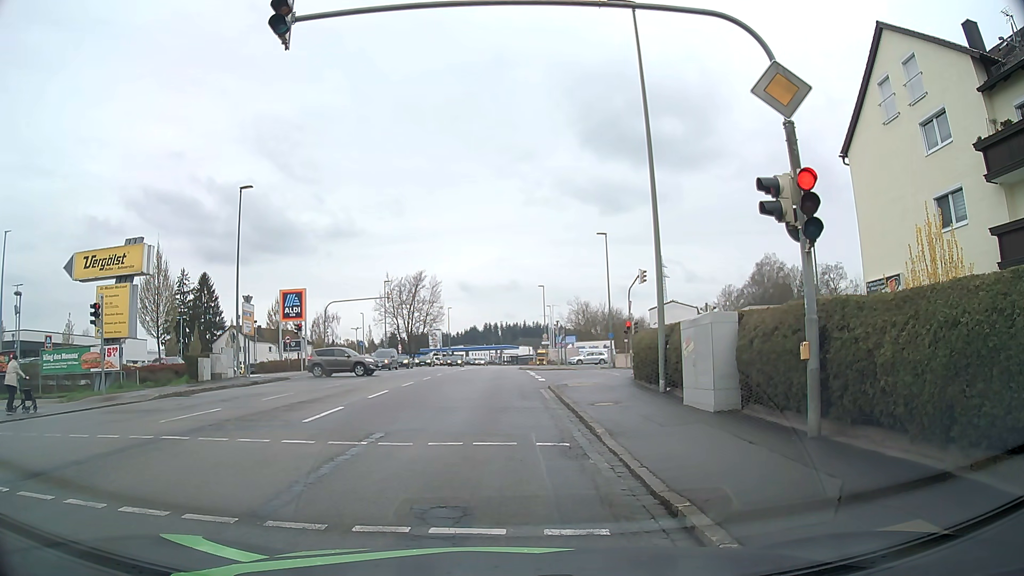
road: tertiary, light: Day
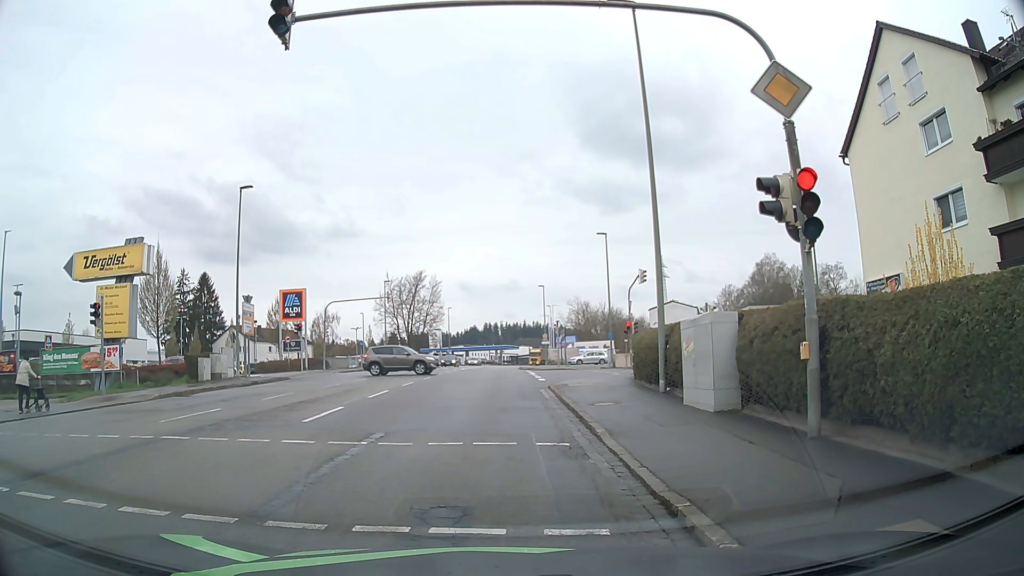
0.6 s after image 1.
(0.0, 0.0) m; 0°
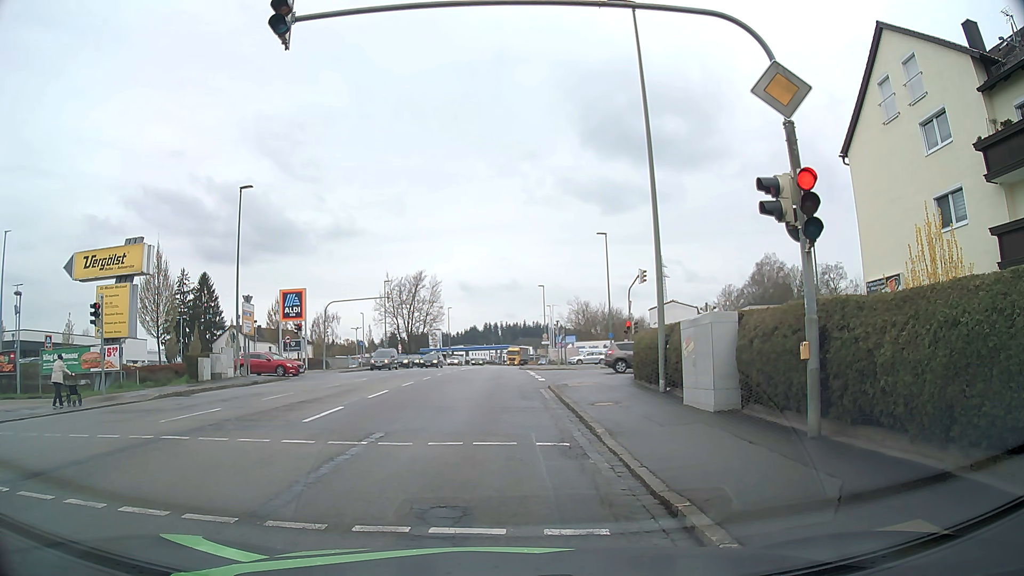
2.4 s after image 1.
(0.0, 0.0) m; 0°
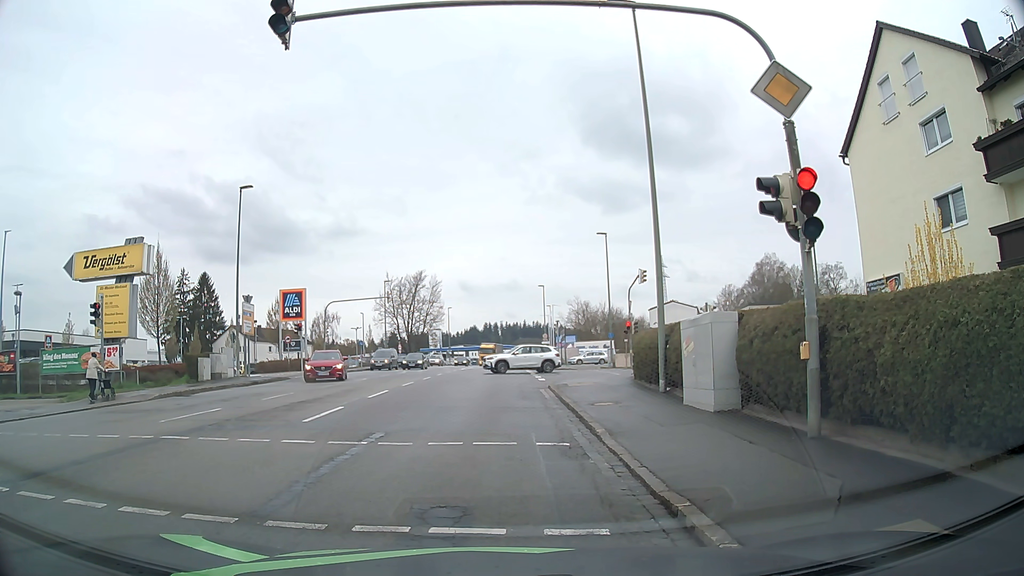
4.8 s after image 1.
(0.0, 0.0) m; 0°
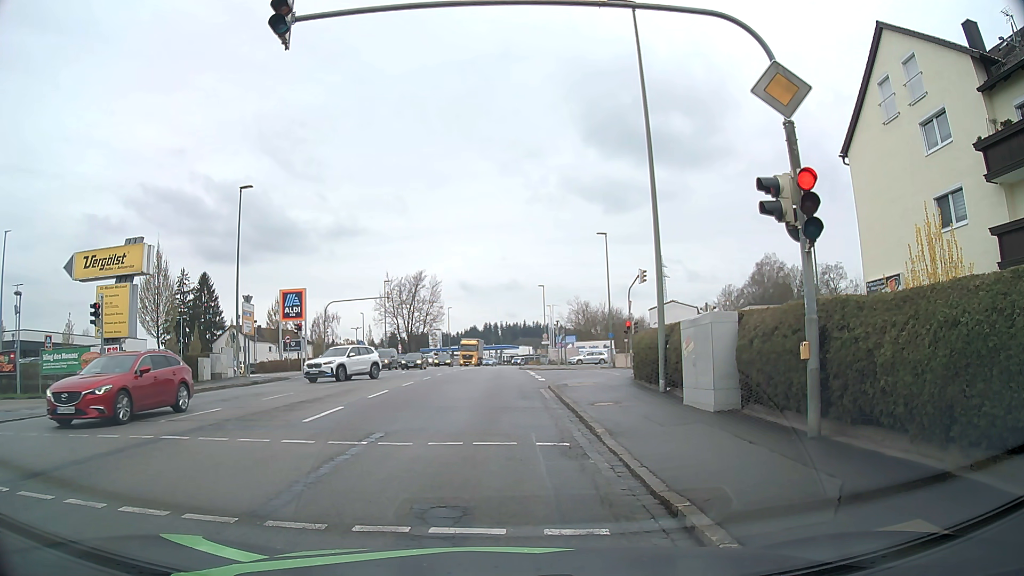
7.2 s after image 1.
(0.0, 0.0) m; 0°
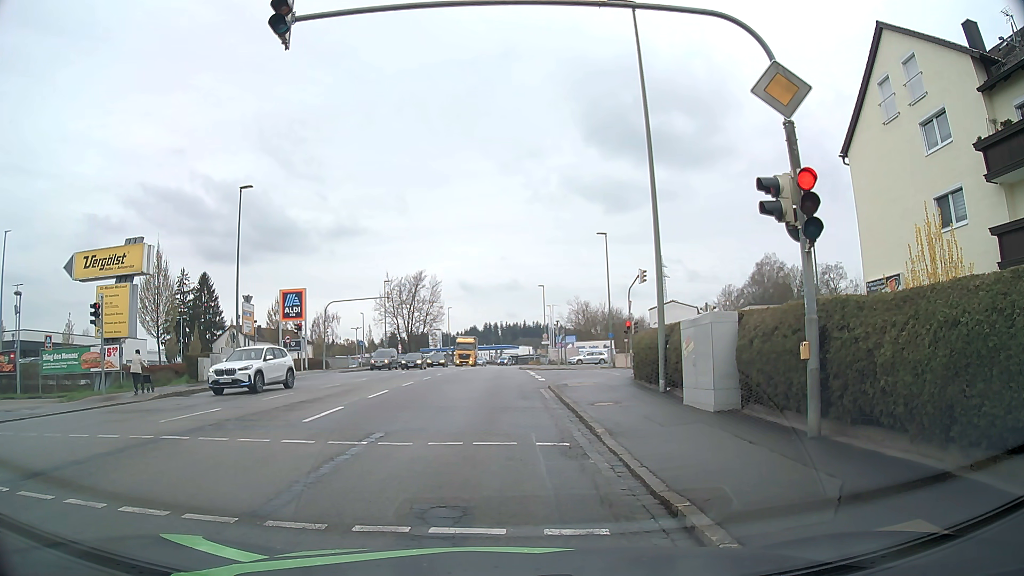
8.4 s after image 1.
(0.0, 0.0) m; 0°
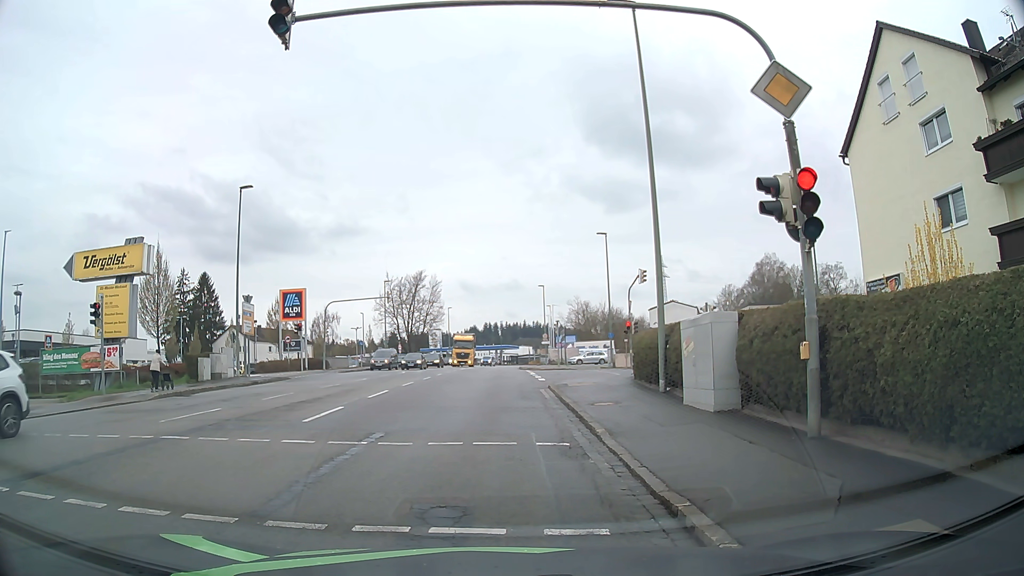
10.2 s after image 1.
(0.0, 0.0) m; 0°
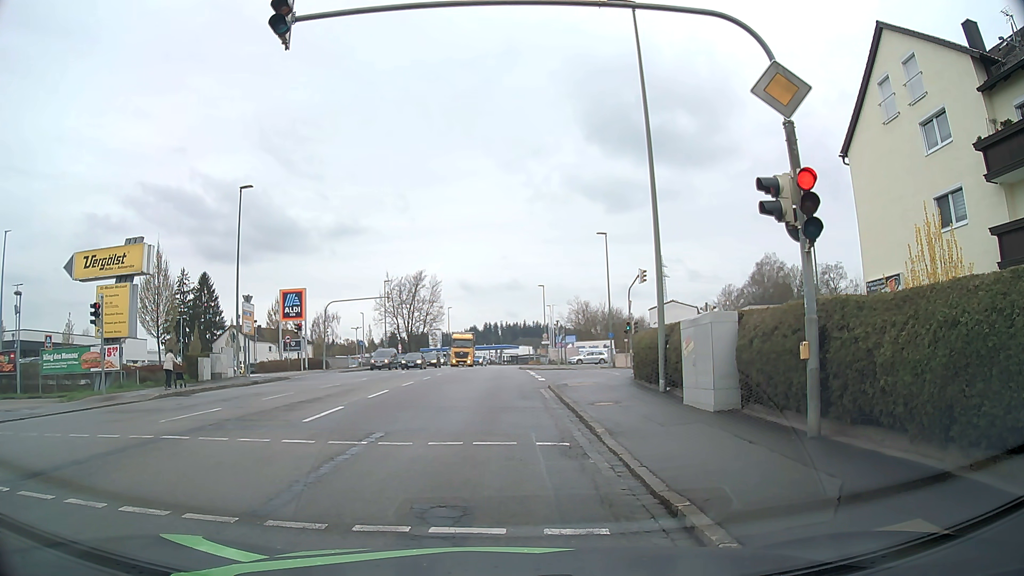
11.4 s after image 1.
(0.0, 0.0) m; 0°
(0, +10) (0, +20) (0, +30) (+7, +37) (+17, +39) (+27, +38) (+36, +37) (+46, +36) (+56, +36) (+66, +35) m
